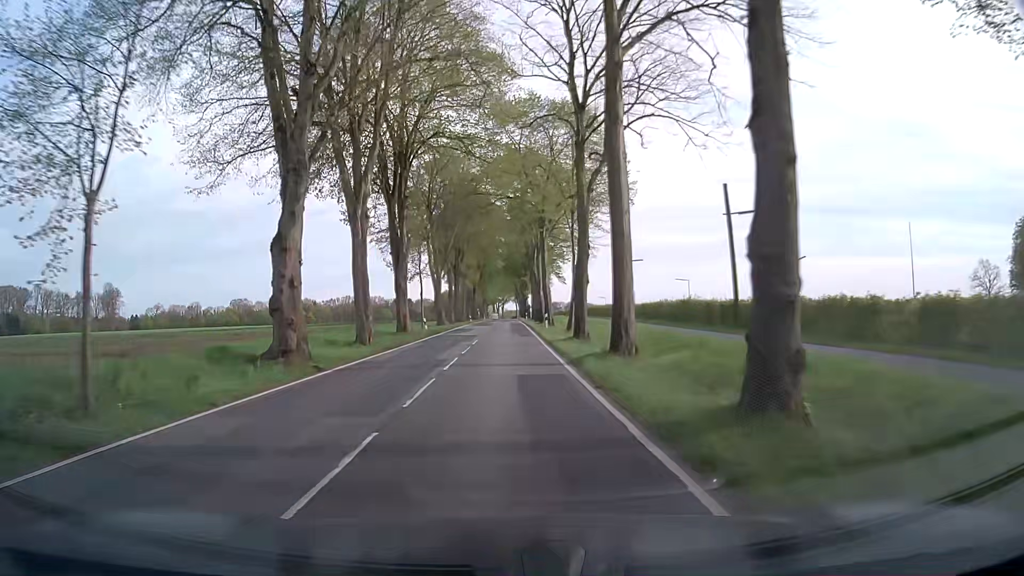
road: secondary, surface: asphalt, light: Day
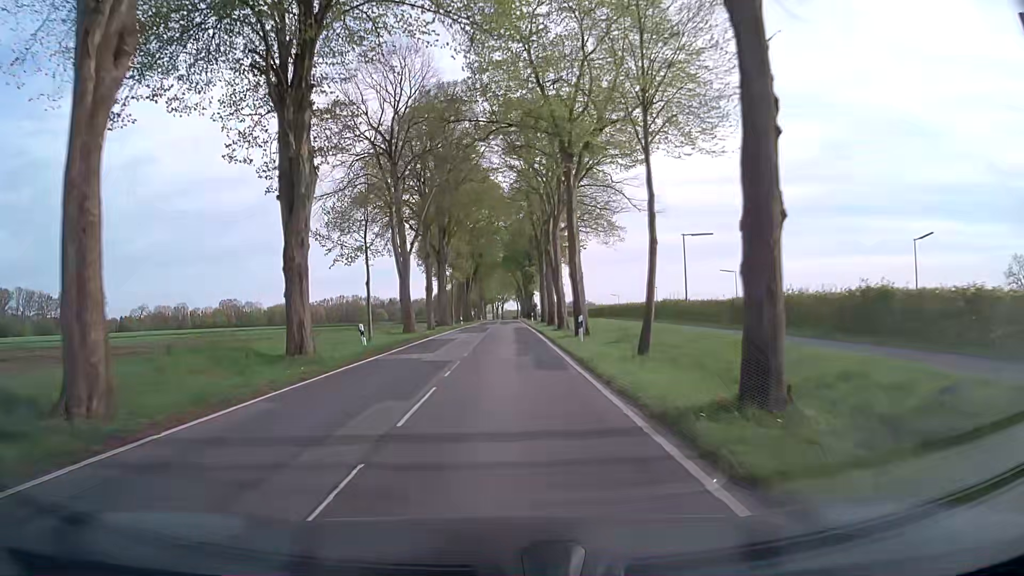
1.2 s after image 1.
(0.0, +19.1) m; 0°
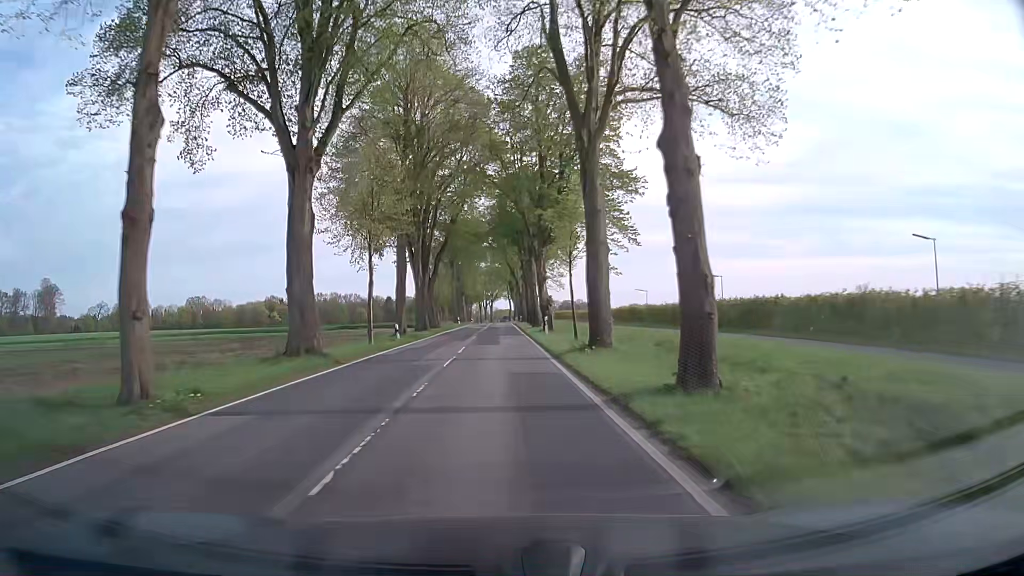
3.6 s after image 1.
(+0.6, +38.3) m; +1°
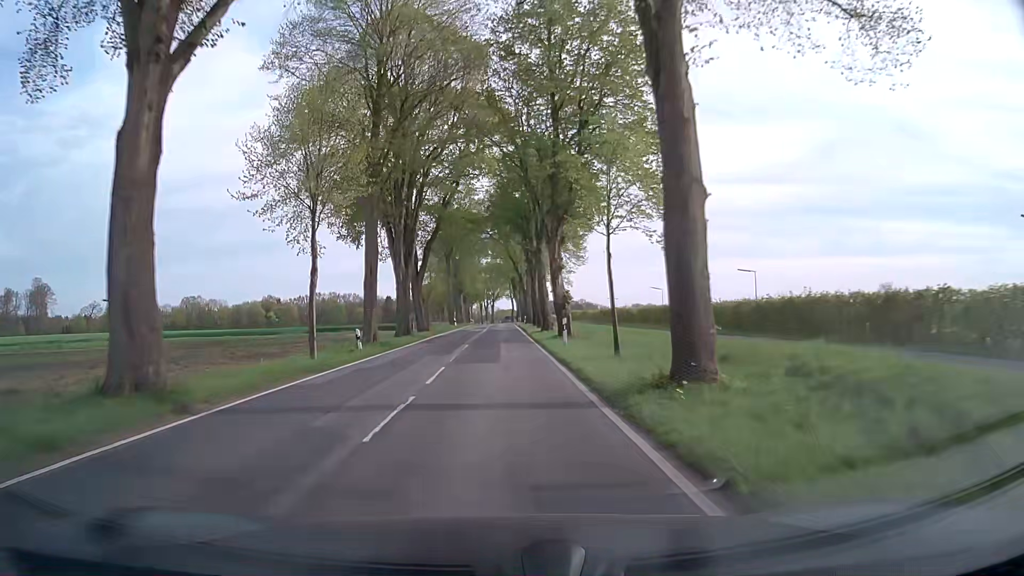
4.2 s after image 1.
(0.0, +9.7) m; 0°
(0, +10) (0, +20) (0, +30) (0, +40) (0, +50) (0, +60) (0, +70) (0, +80) (0, +90) (0, +100) m
